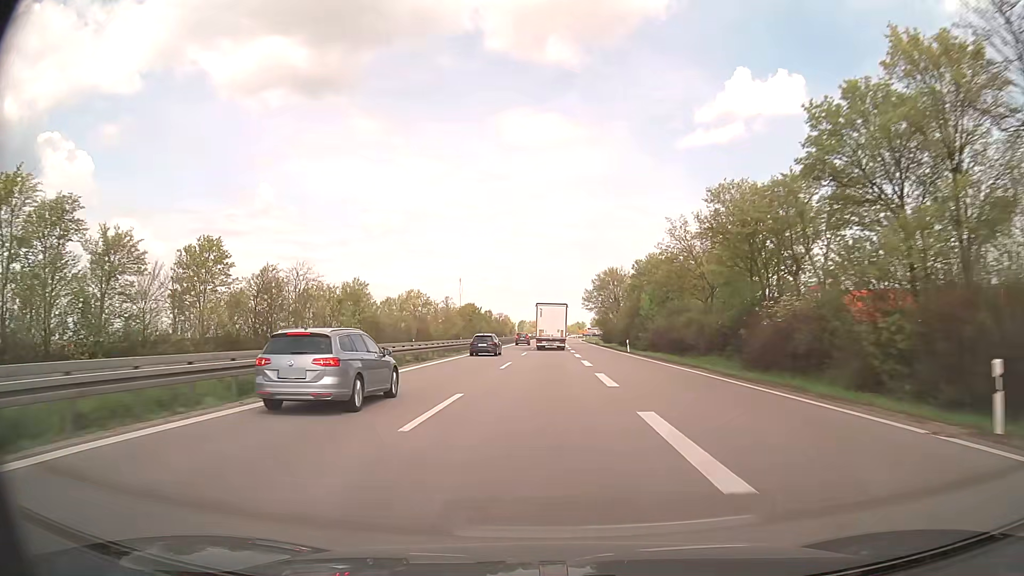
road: trunk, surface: asphalt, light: Day
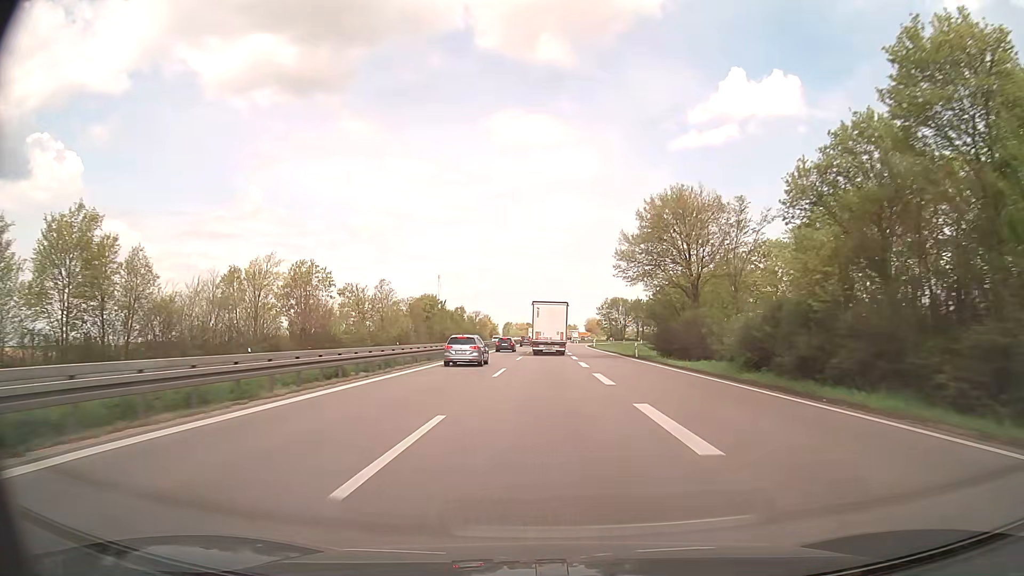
(+0.1, +57.9) m; +1°
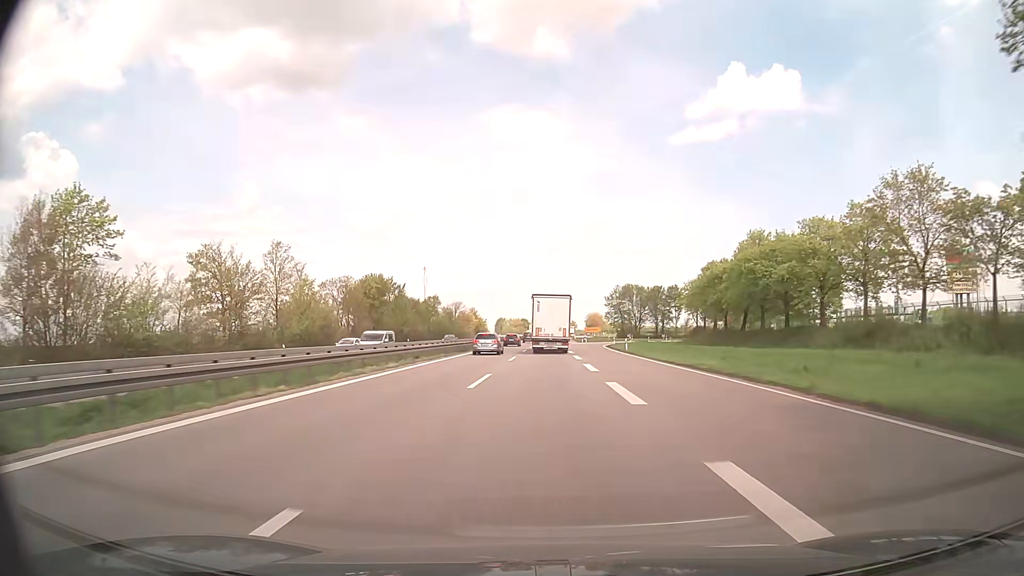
(0.0, +42.6) m; 0°
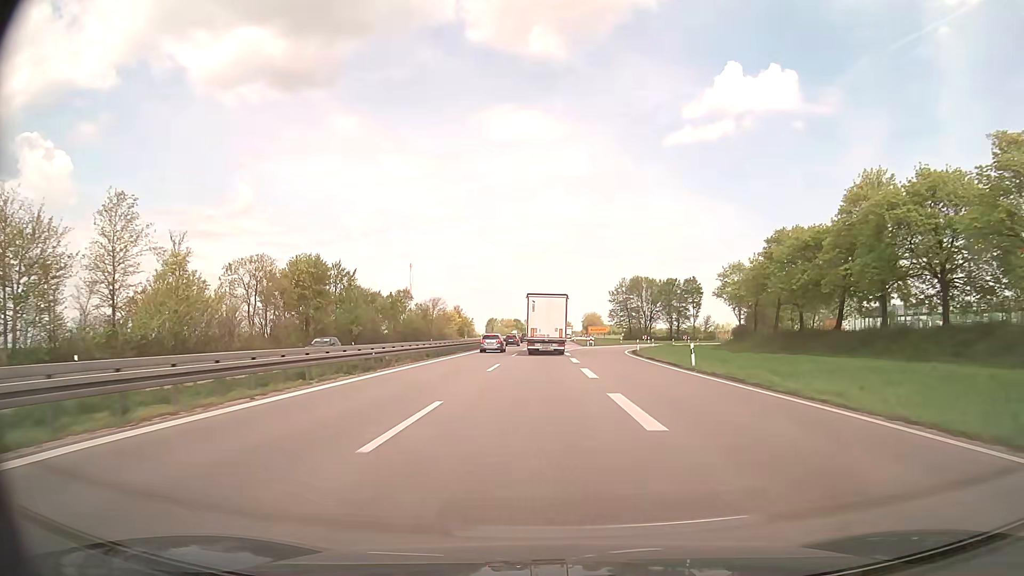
(+0.1, +27.2) m; 0°
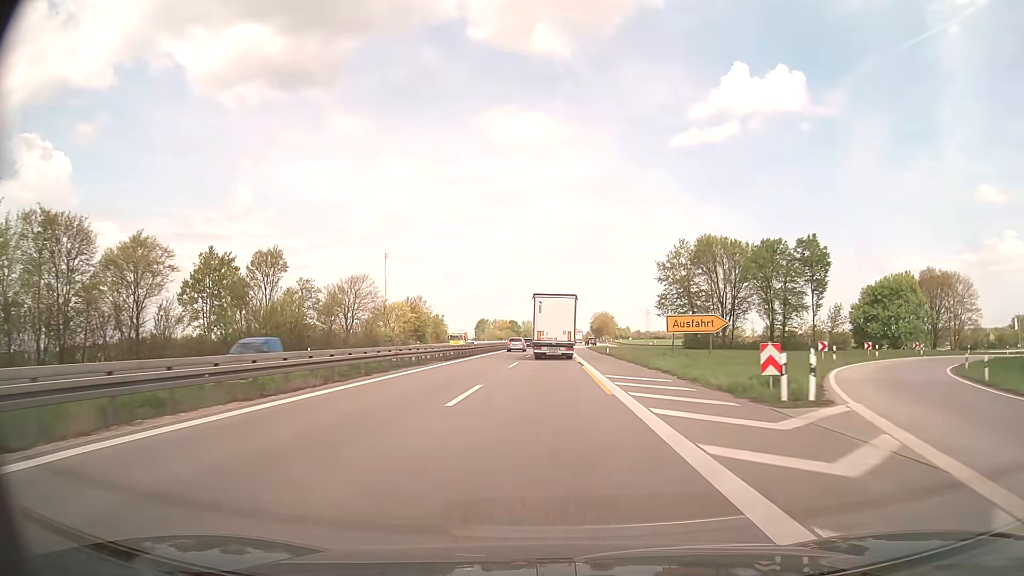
(0.0, +66.6) m; 0°
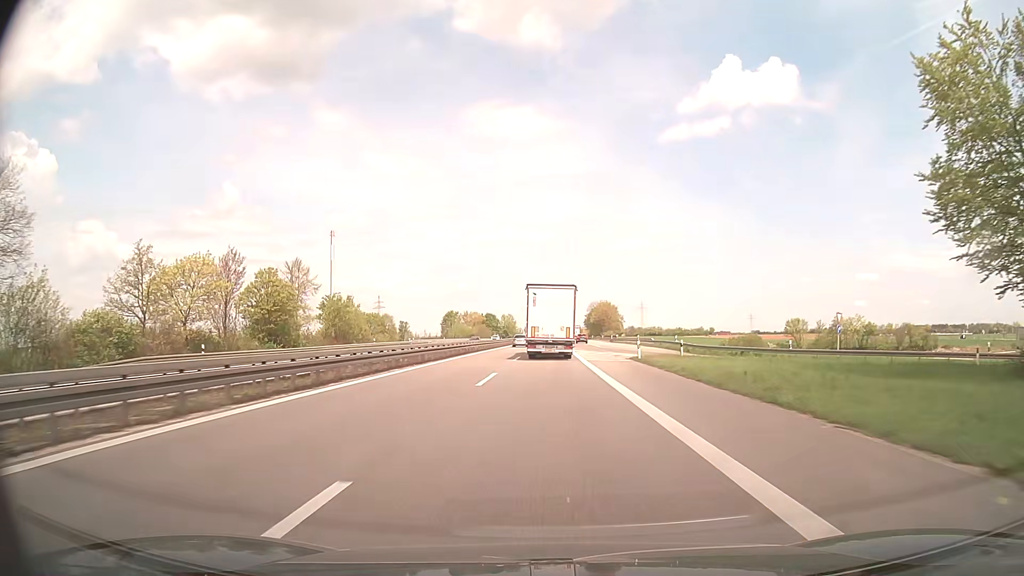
(+0.6, +67.7) m; +1°
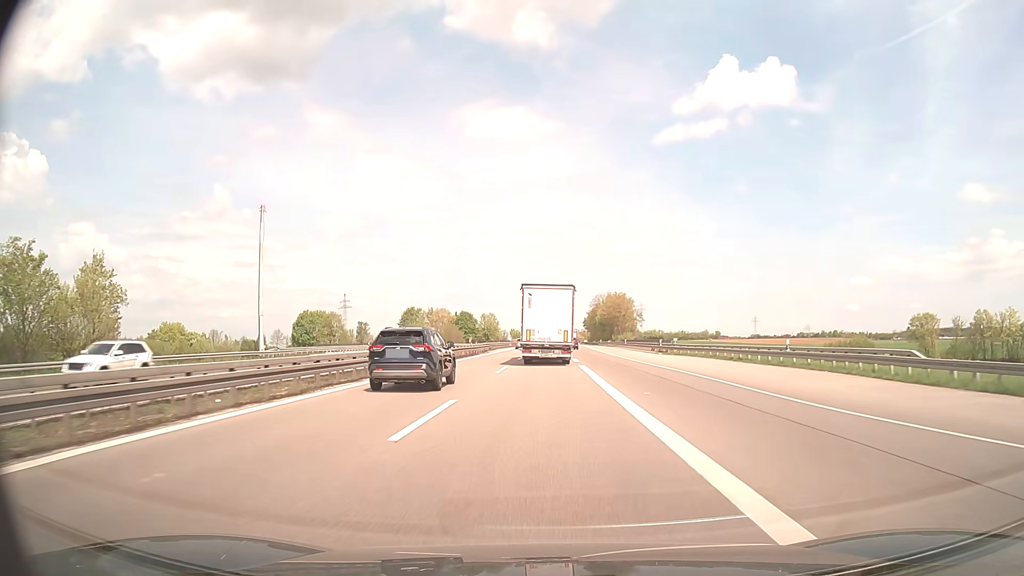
(+0.6, +63.2) m; +1°
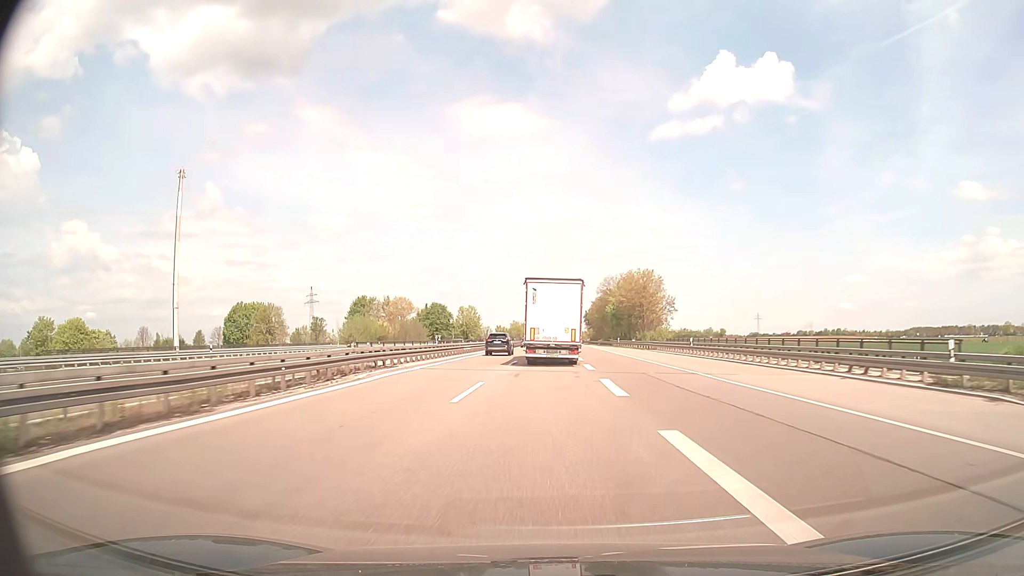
(+0.1, +49.1) m; +1°
(0, +10) (0, +20) (0, +30) (0, +40) (0, +50) (0, +60) (-1, +70) (-2, +80) (-2, +90) (-2, +100) m
